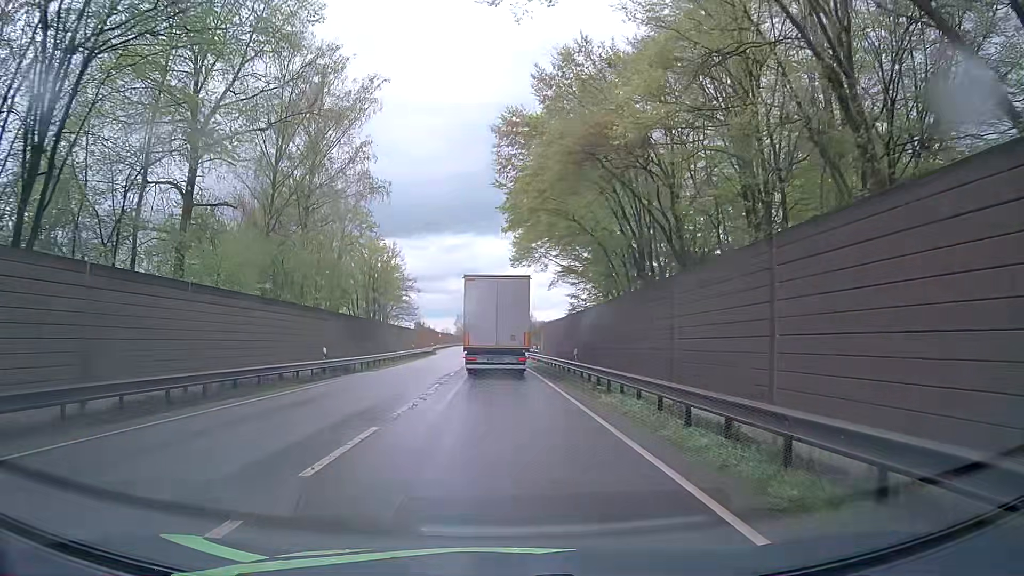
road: primary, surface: asphalt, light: Day
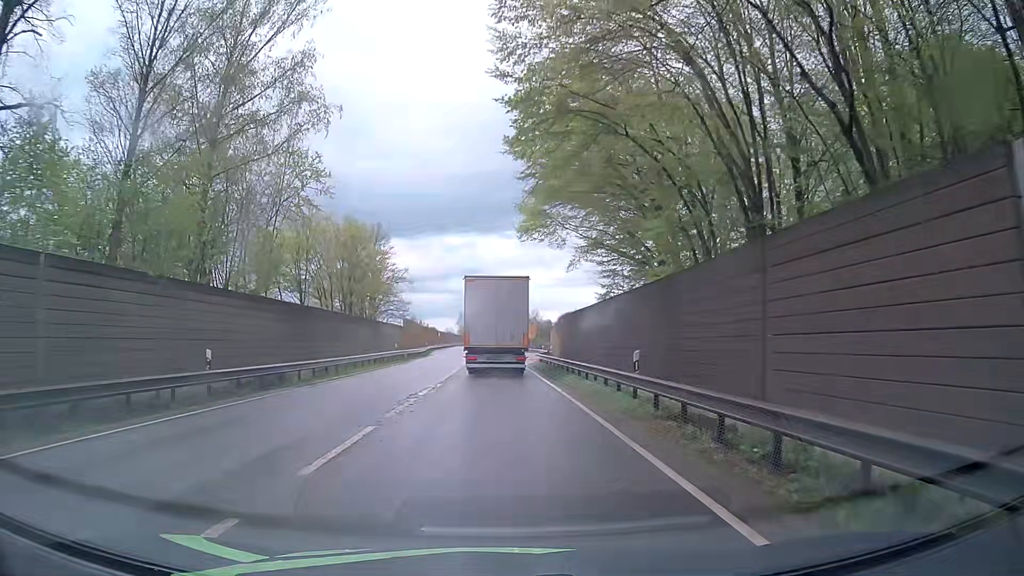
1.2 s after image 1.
(+0.1, +11.8) m; 0°
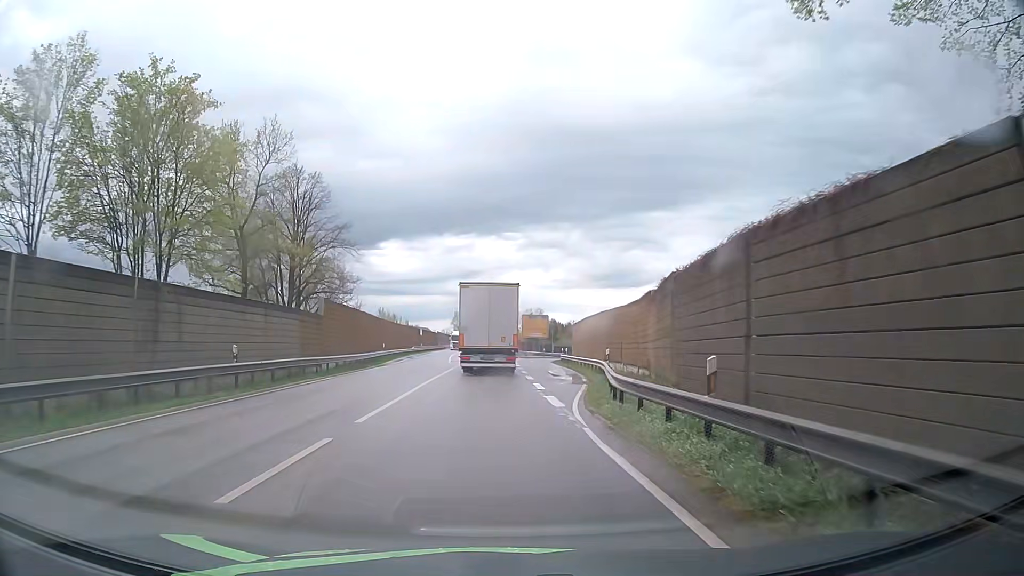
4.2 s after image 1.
(-0.3, +30.8) m; 0°
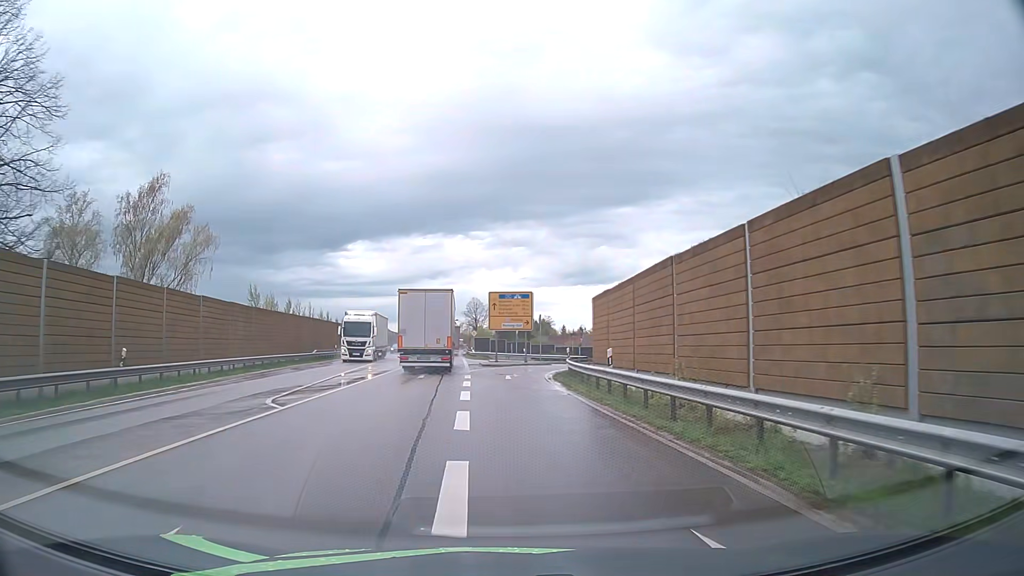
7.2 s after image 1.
(+0.9, +34.5) m; +3°
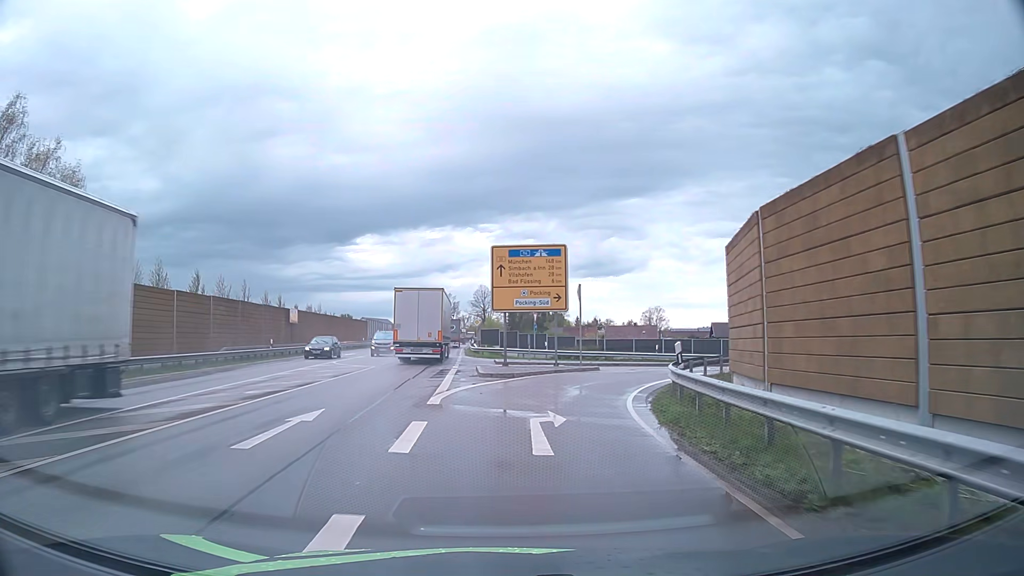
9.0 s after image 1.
(-0.3, +20.5) m; -2°
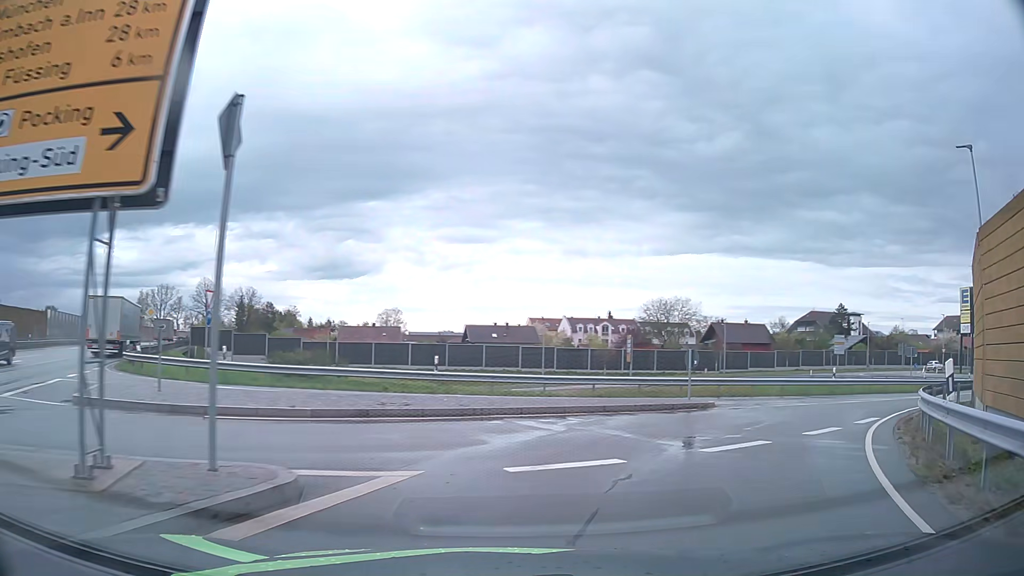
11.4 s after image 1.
(+2.7, +22.6) m; +22°
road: unclassified
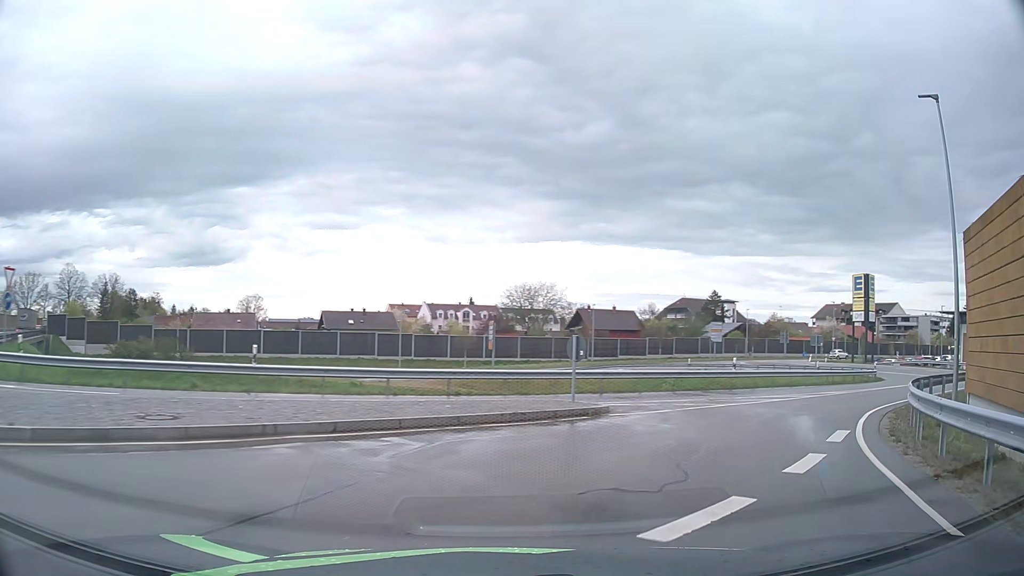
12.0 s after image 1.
(+0.5, +4.7) m; +11°
(+2, +10) (+8, +18) (+16, +24) (+23, +31) (+31, +37) (+36, +46) (+40, +55) (+41, +65) (+40, +75) (+37, +84) m
